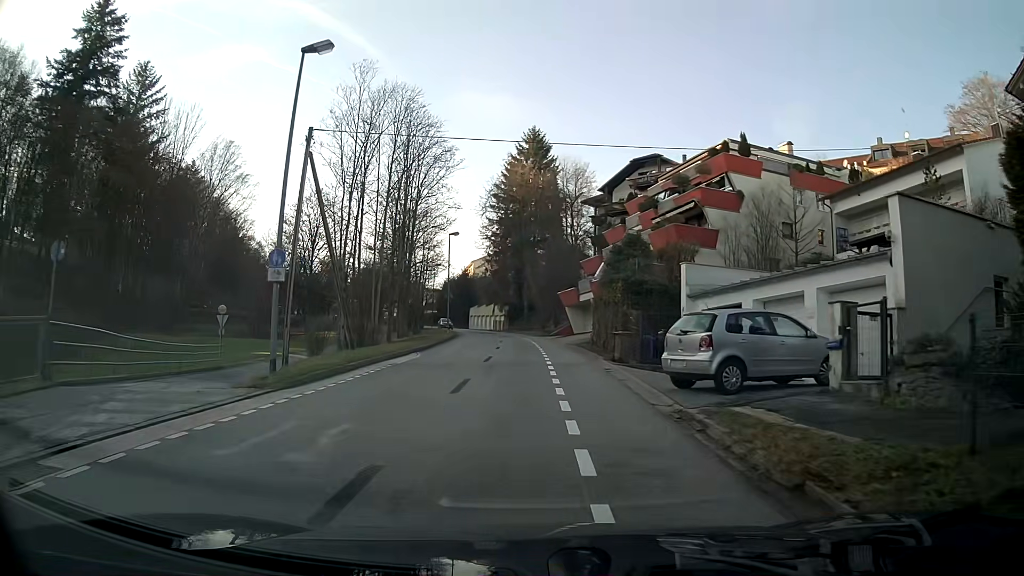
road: tertiary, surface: asphalt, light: Day
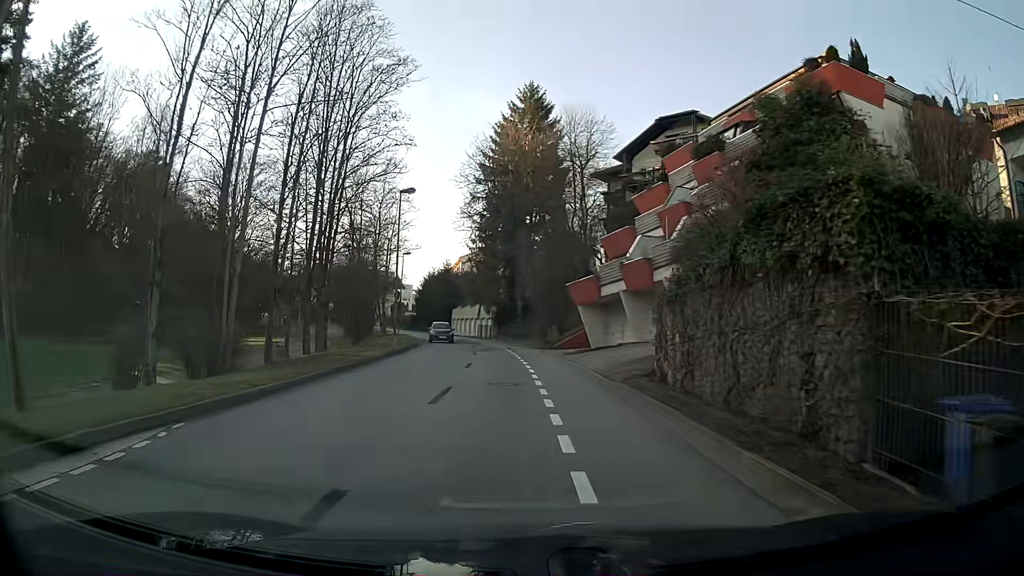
(0.0, +18.8) m; 0°
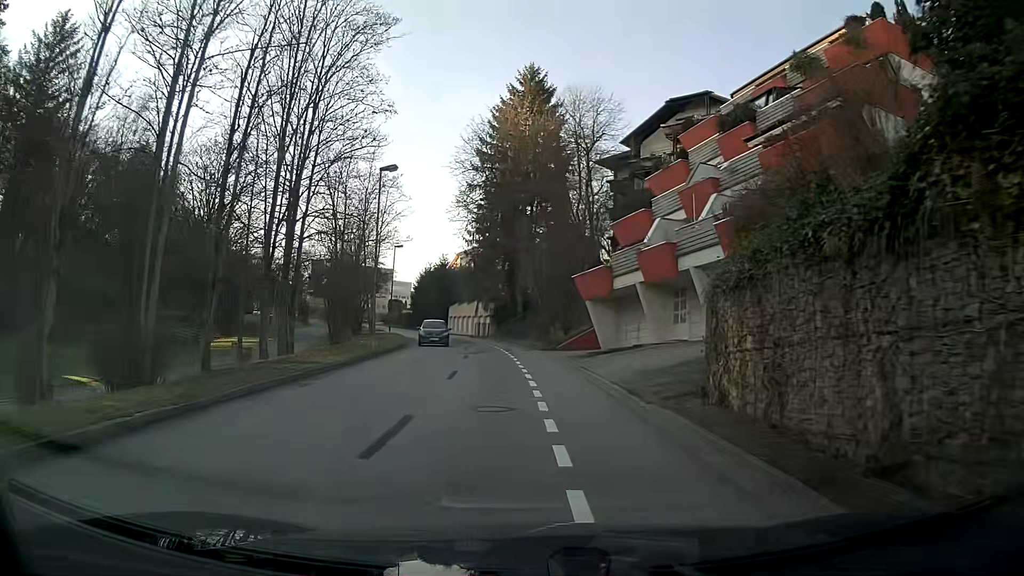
(0.0, +4.8) m; 0°
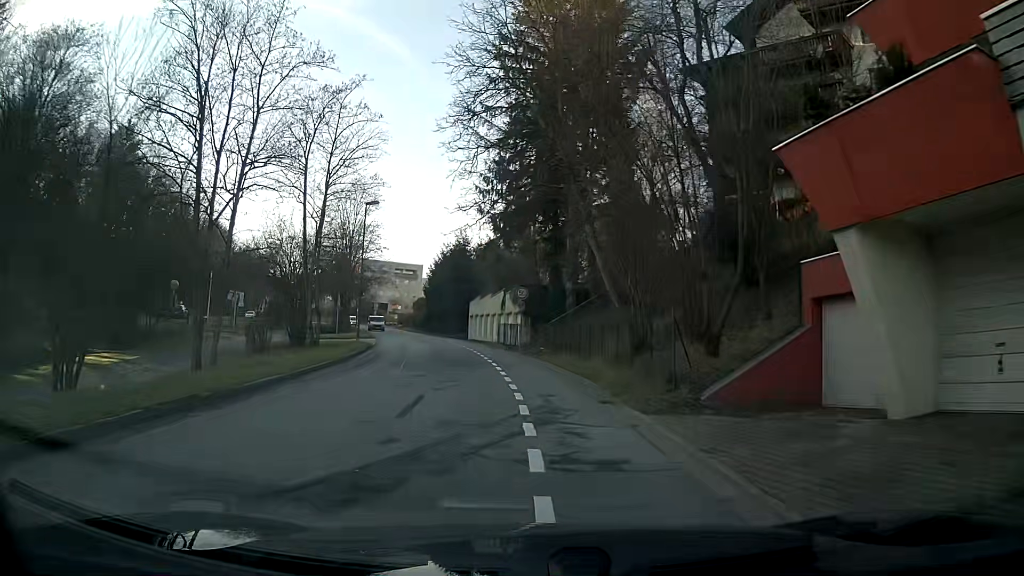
(-0.6, +24.2) m; -4°
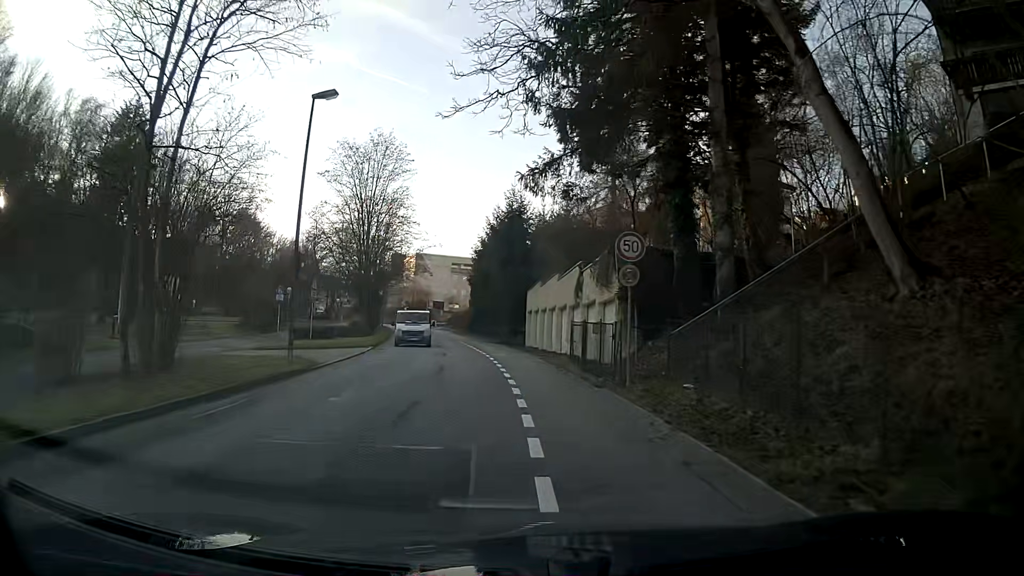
(-1.1, +19.5) m; -6°
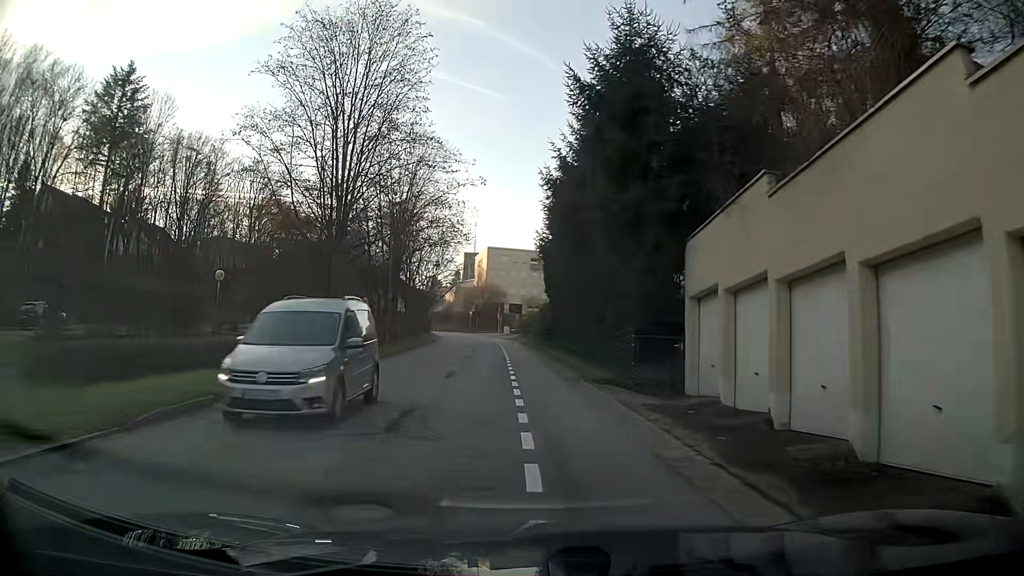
(-1.8, +27.5) m; -7°
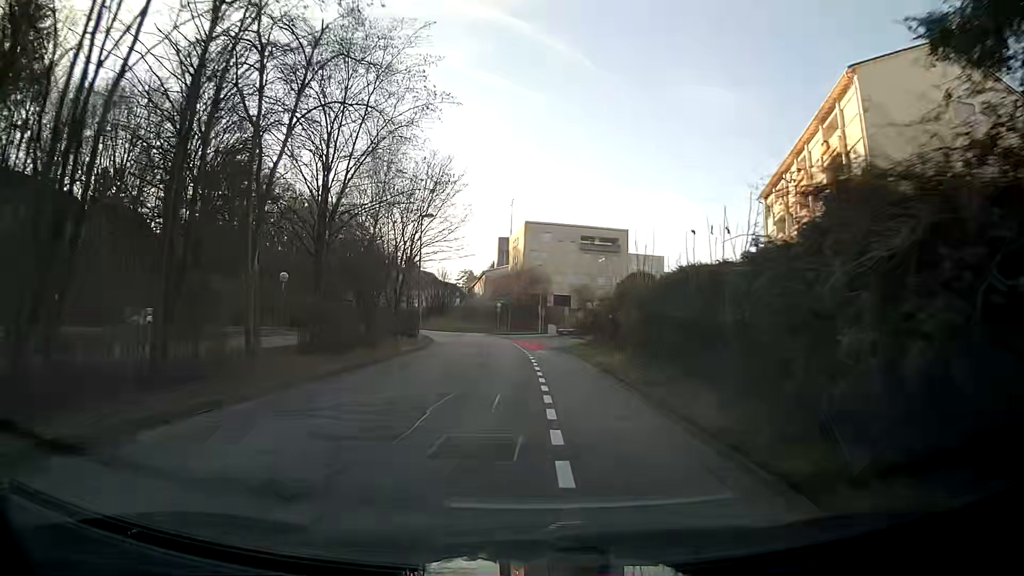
(-1.6, +34.4) m; -4°
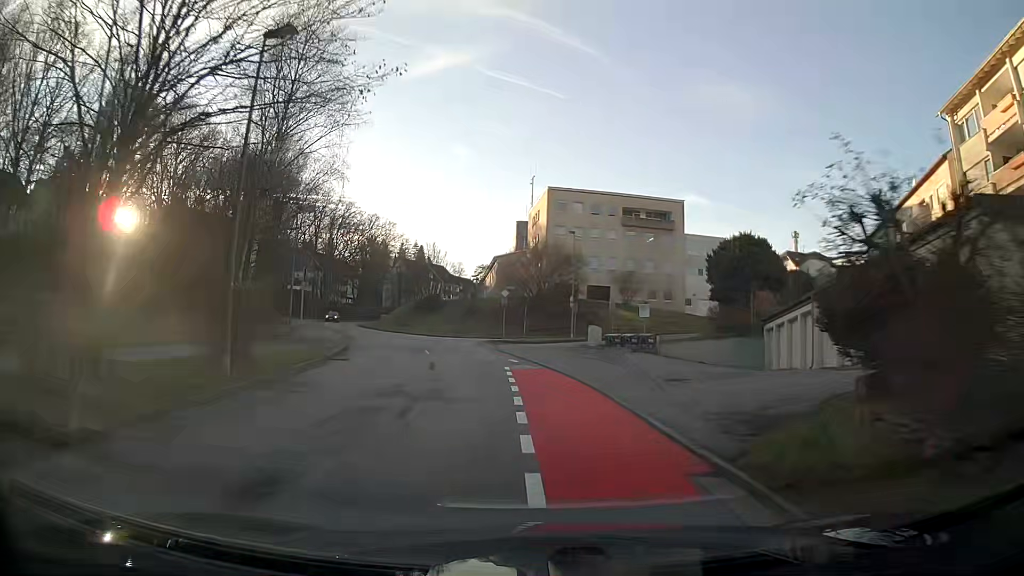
(-0.1, +28.7) m; -3°
